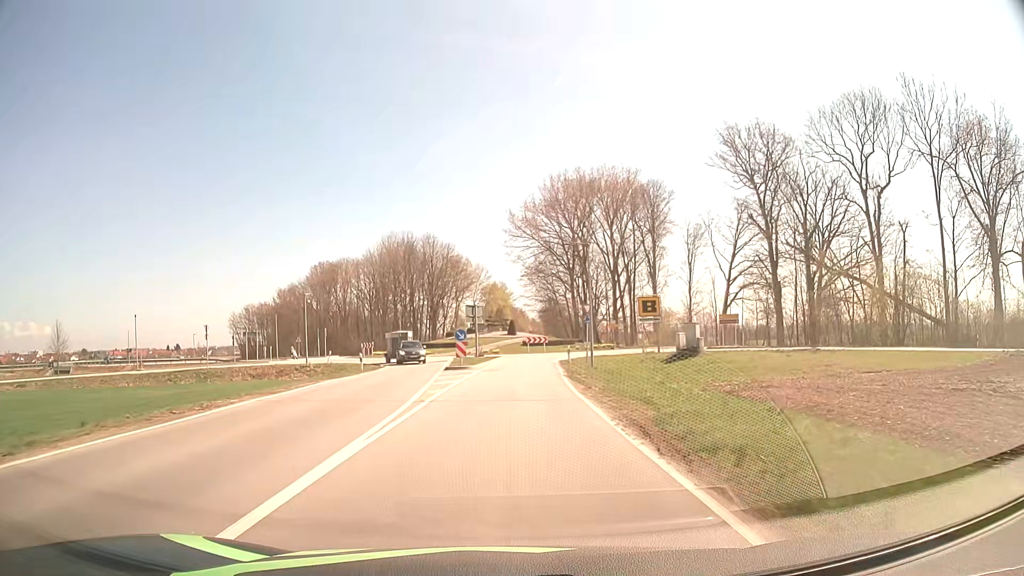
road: secondary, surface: asphalt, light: Day
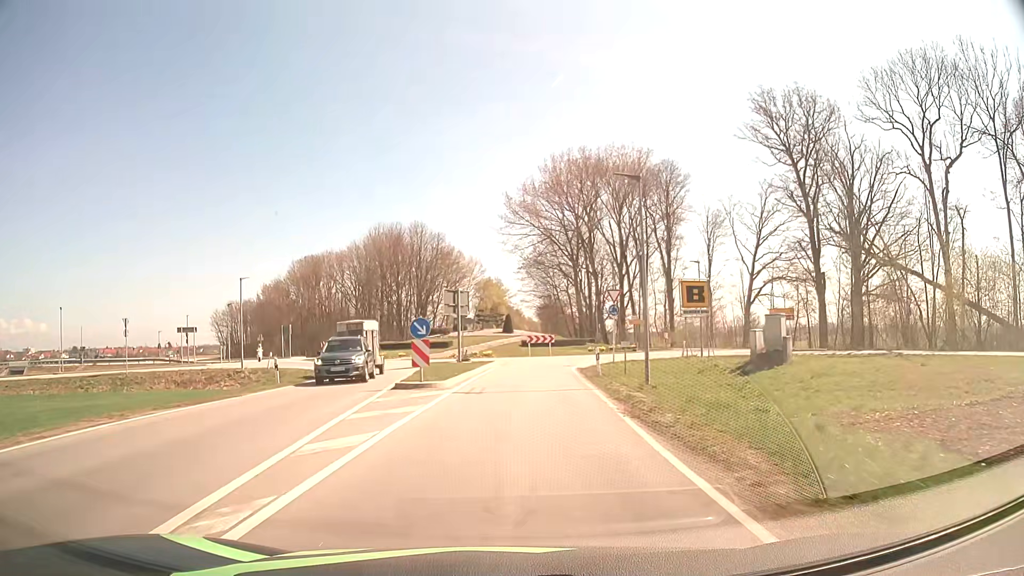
(0.0, +13.6) m; 0°
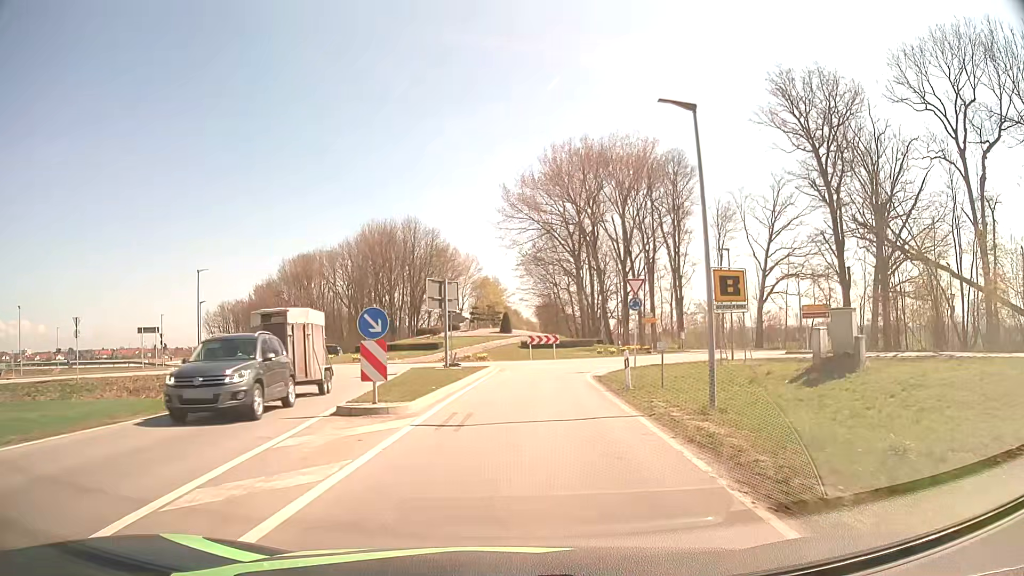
(0.0, +6.2) m; 0°
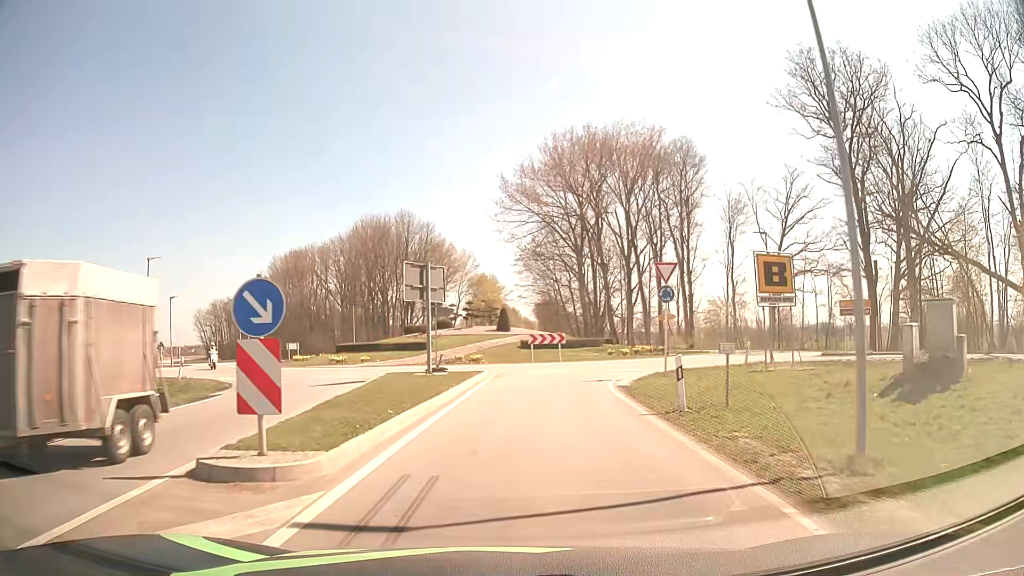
(0.0, +5.7) m; 0°
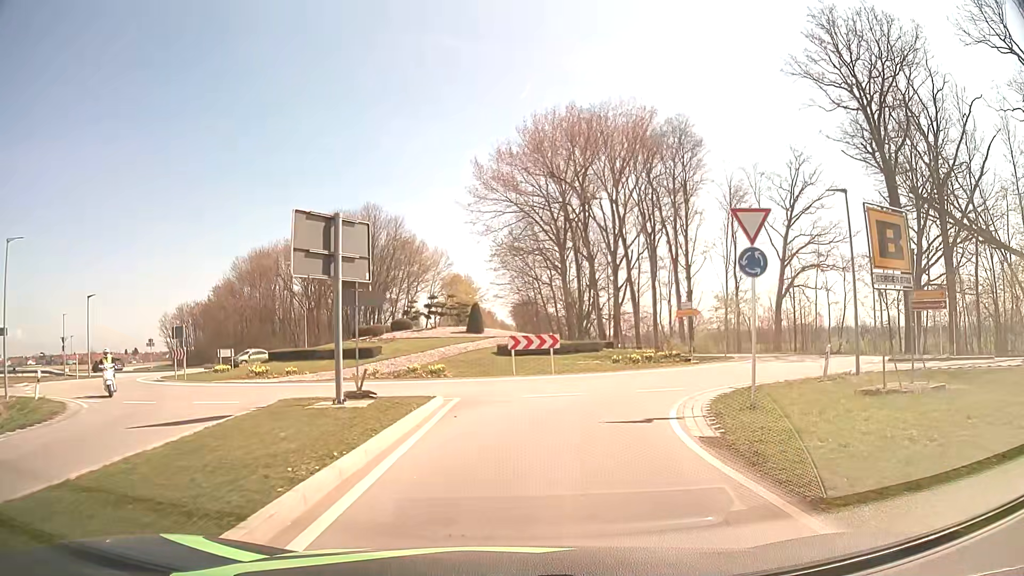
(+0.1, +9.8) m; +2°
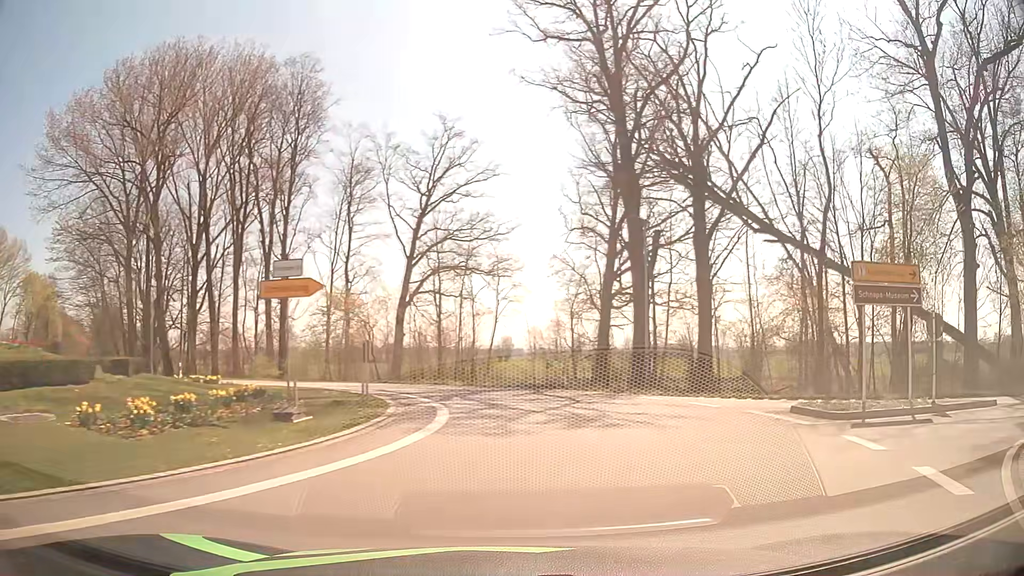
(+4.2, +20.0) m; +35°
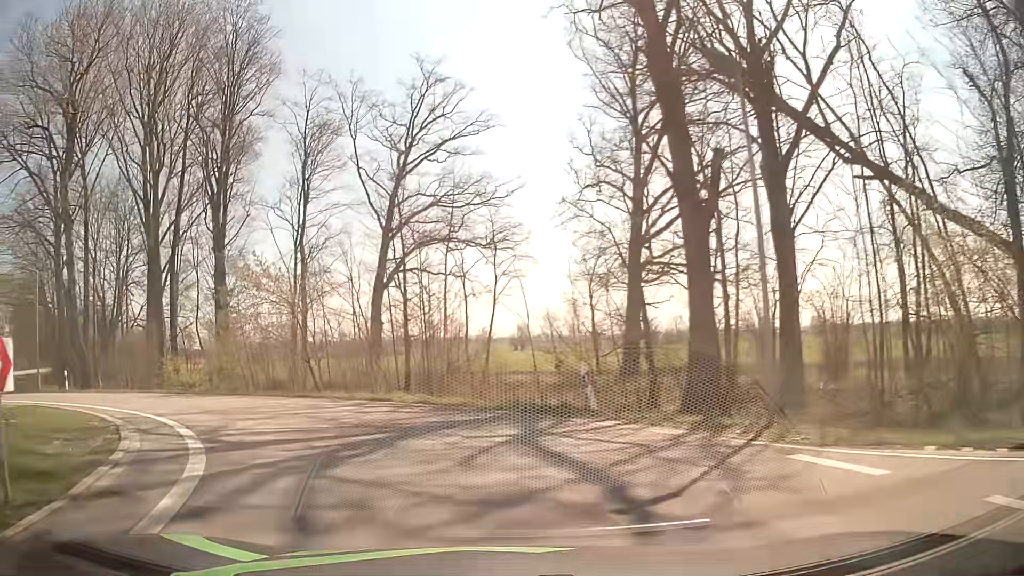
(+1.2, +13.0) m; 0°
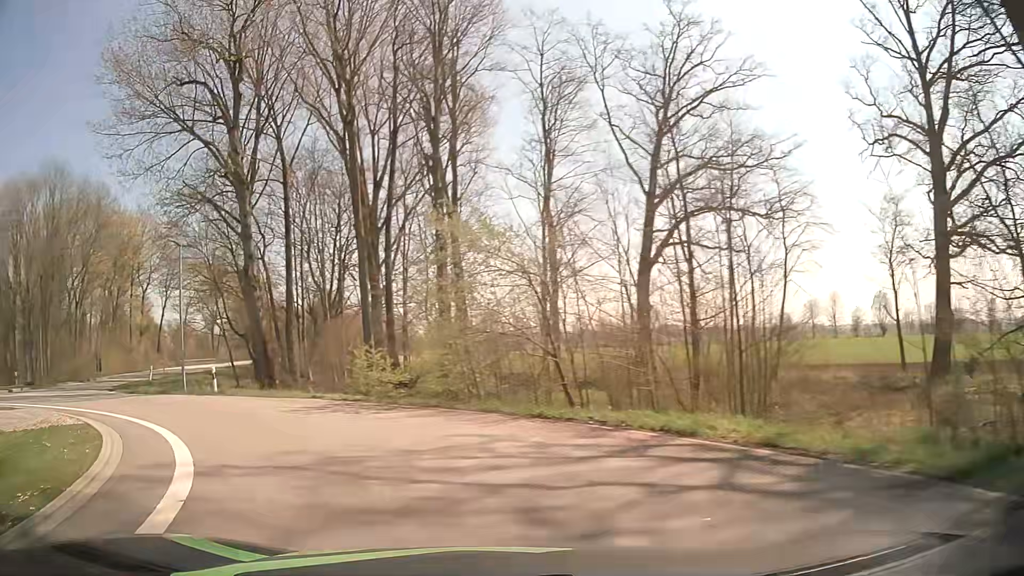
(-1.7, +8.7) m; -22°
(-2, +10) (-9, +17) (-17, +23) (-23, +31) (-27, +40) (-31, +50) (-33, +59) (-36, +69) (-38, +78) (-41, +88) m
